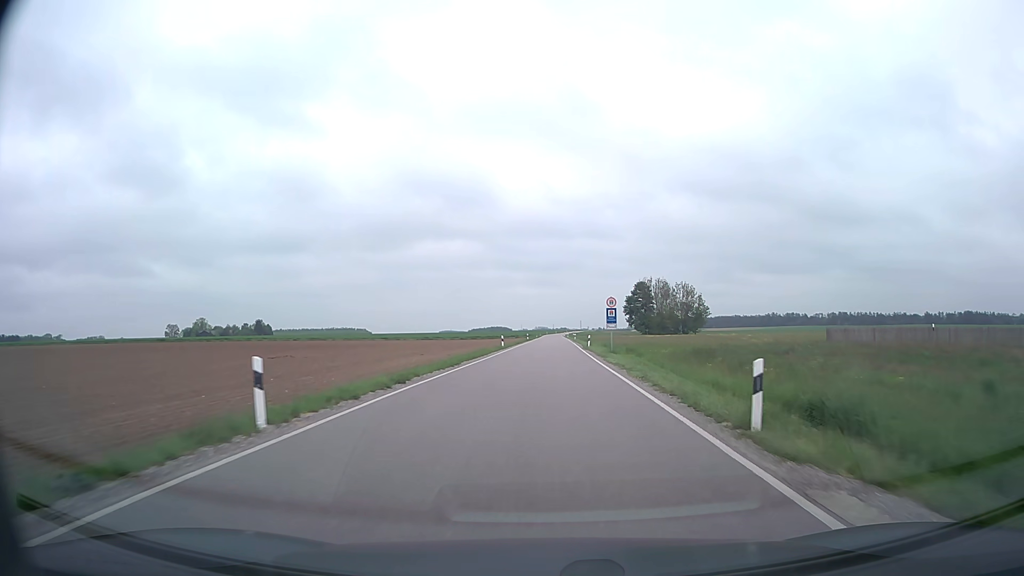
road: secondary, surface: asphalt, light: Day
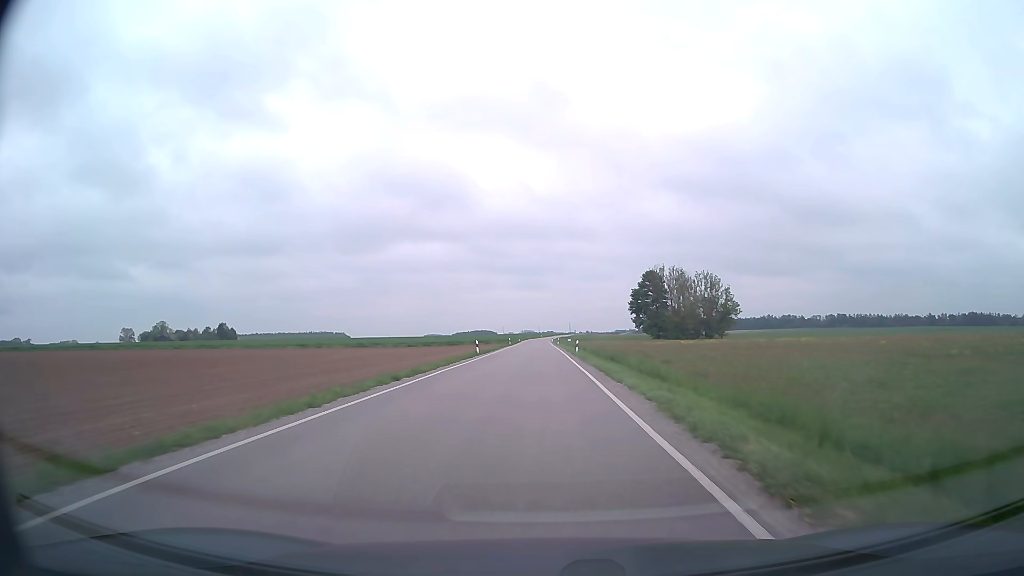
(+1.8, +51.1) m; +2°
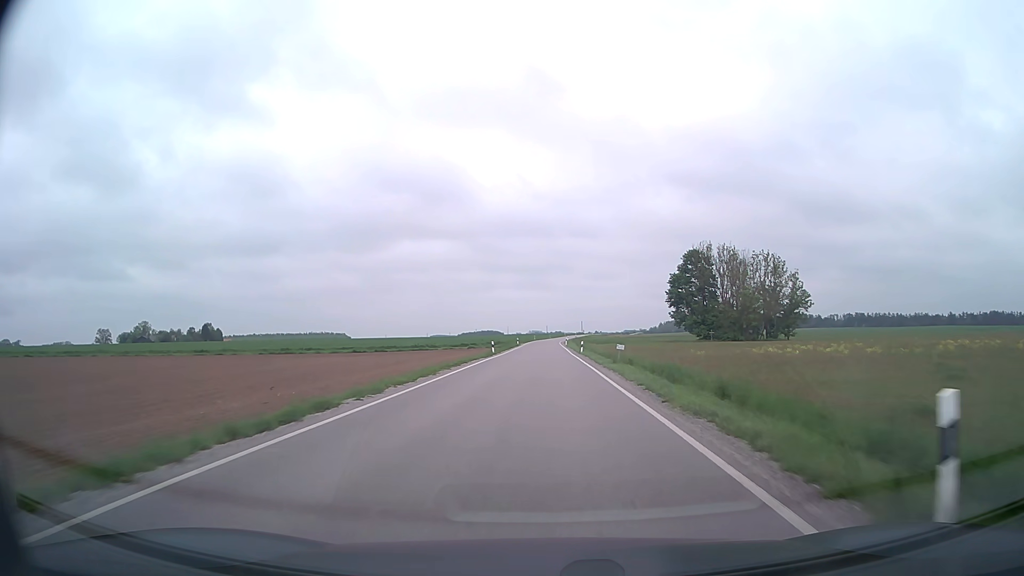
(-0.3, +42.8) m; -1°
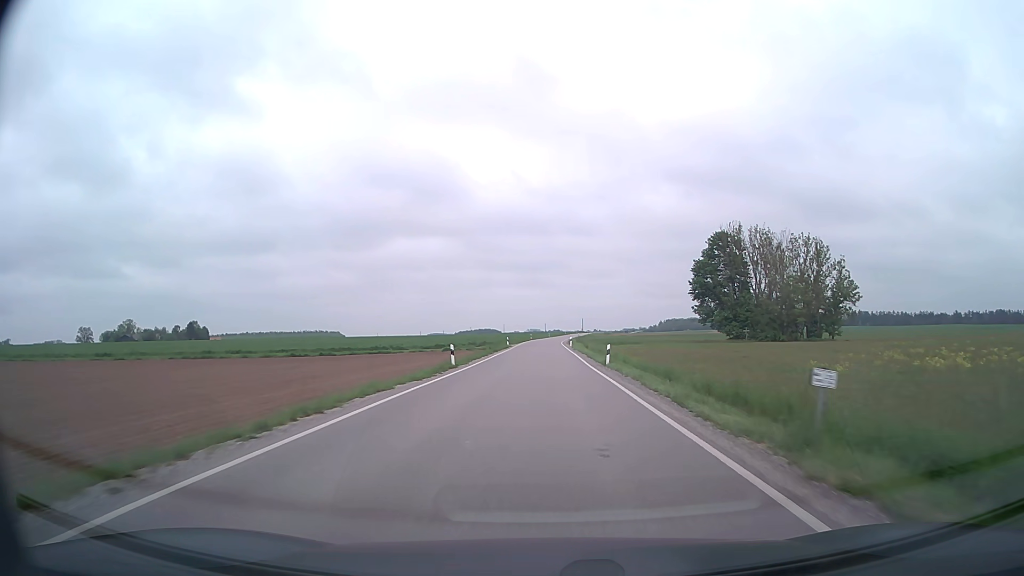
(0.0, +21.9) m; 0°
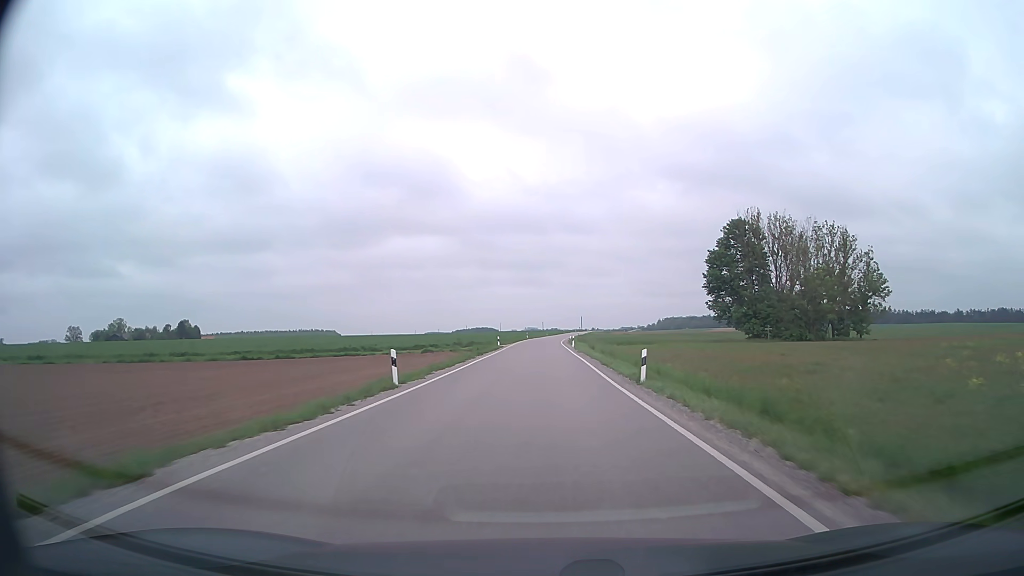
(0.0, +11.1) m; 0°
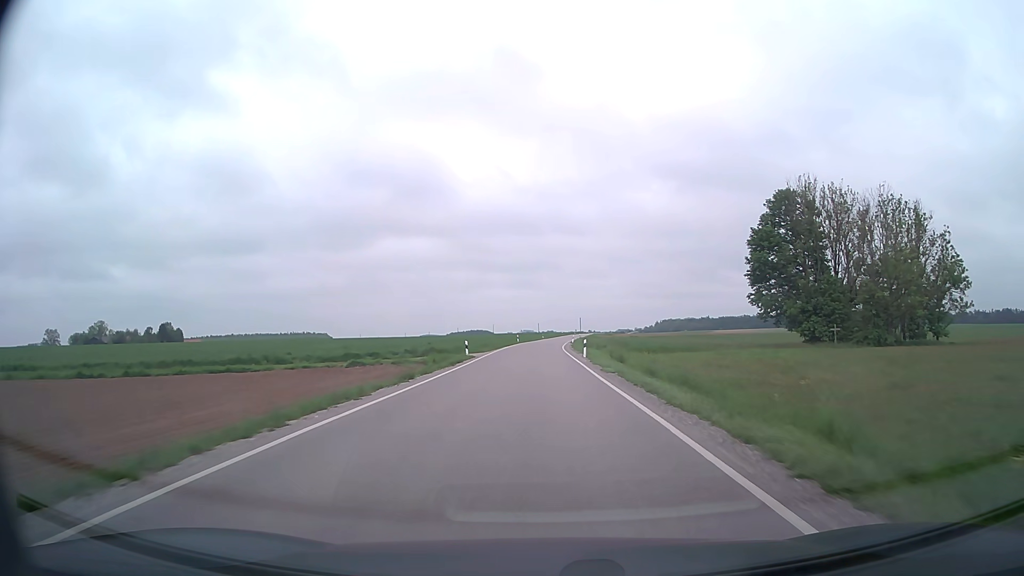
(0.0, +22.4) m; 0°
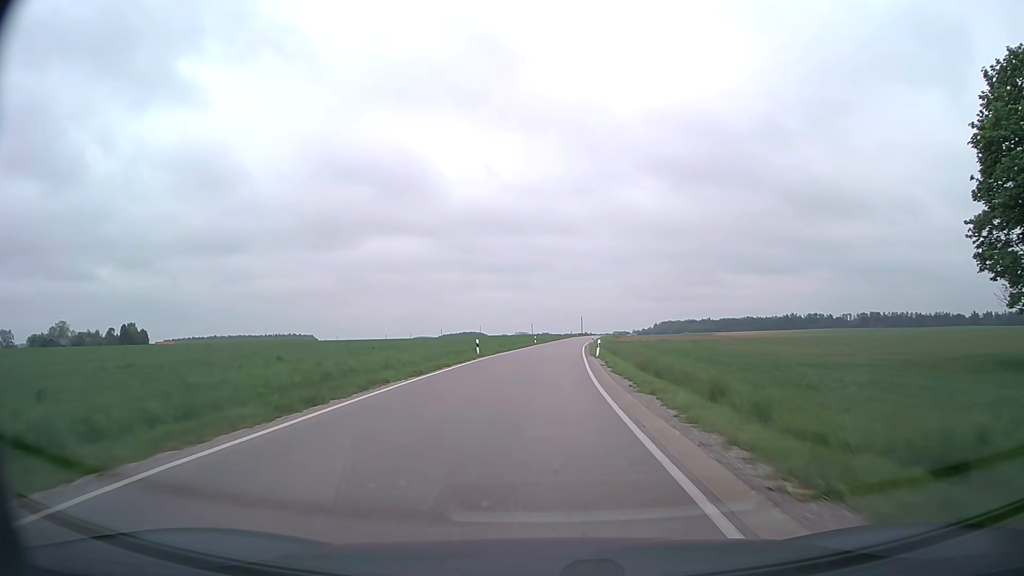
(+0.2, +45.6) m; 0°
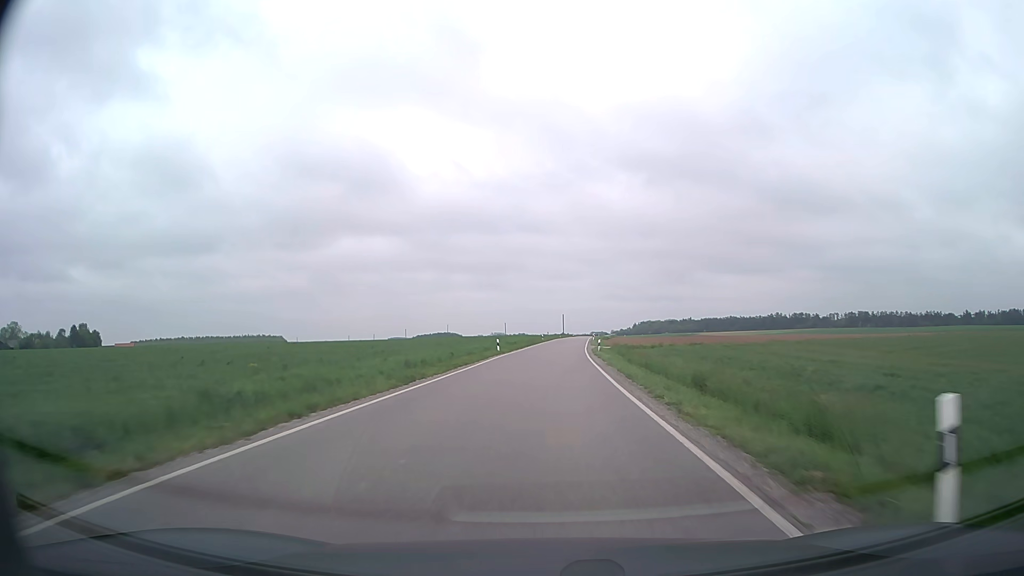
(+0.3, +34.8) m; +2°
(0, +10) (0, +20) (+1, +30) (+1, +40) (+1, +50) (+2, +60) (+3, +70) (+3, +80) (+4, +90) (+5, +100) m
